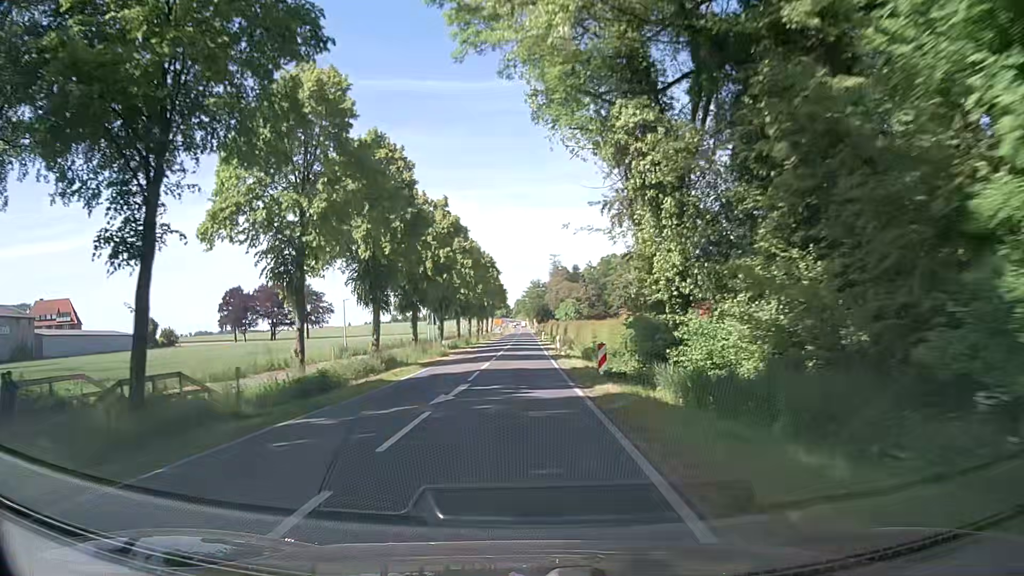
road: secondary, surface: asphalt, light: Day
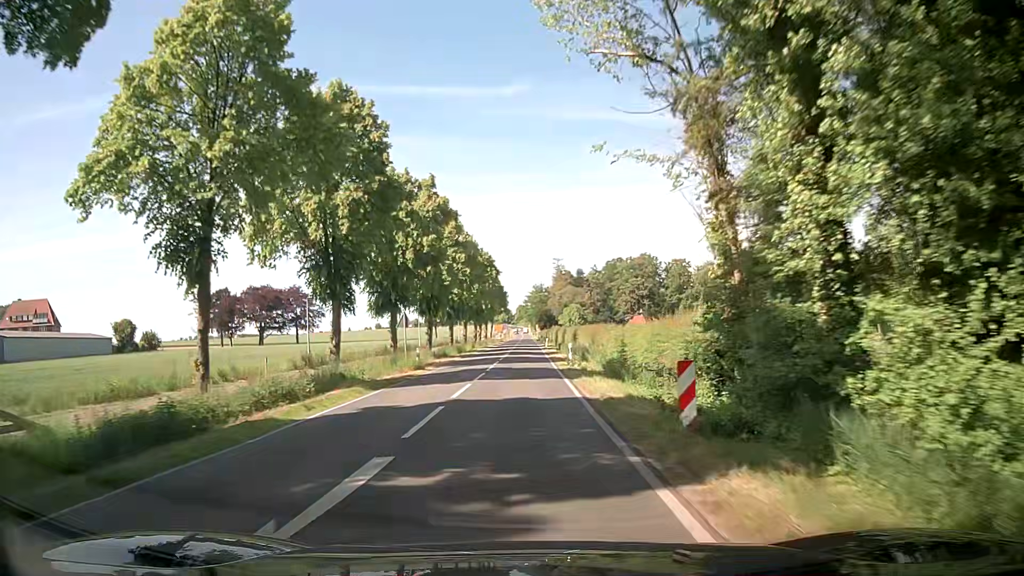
(+0.1, +10.6) m; 0°
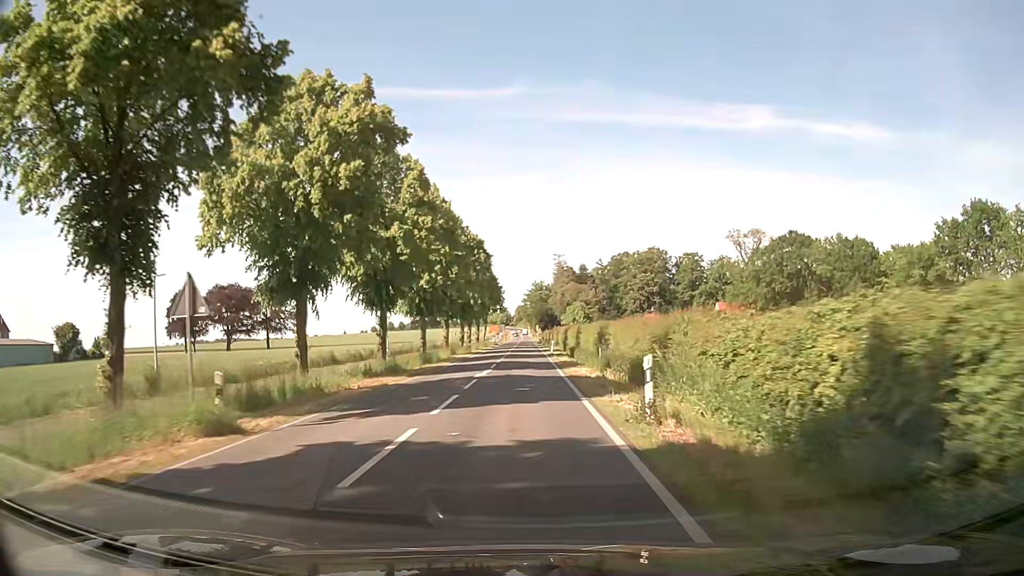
(+0.2, +21.2) m; 0°
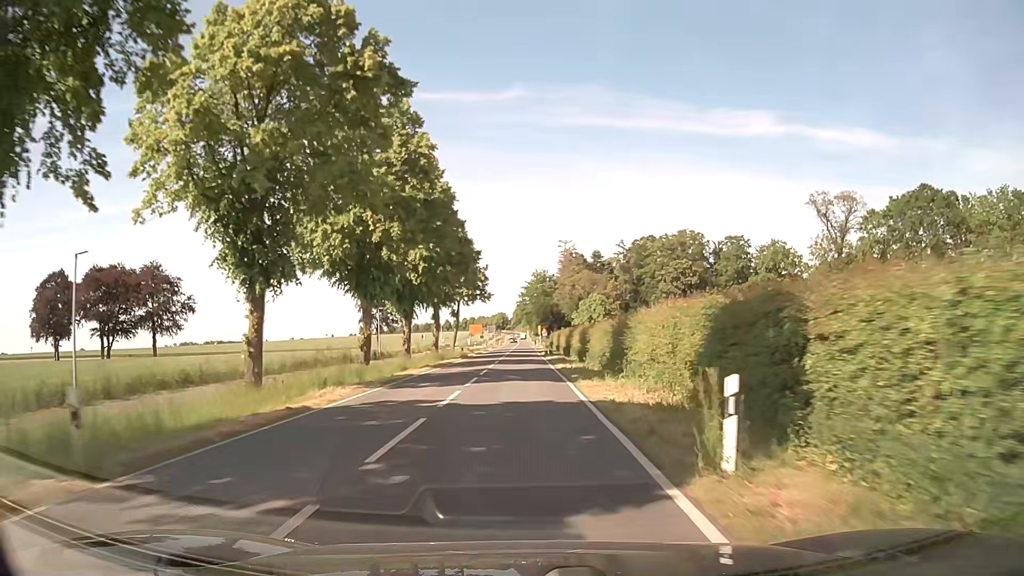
(+0.2, +53.2) m; +1°
